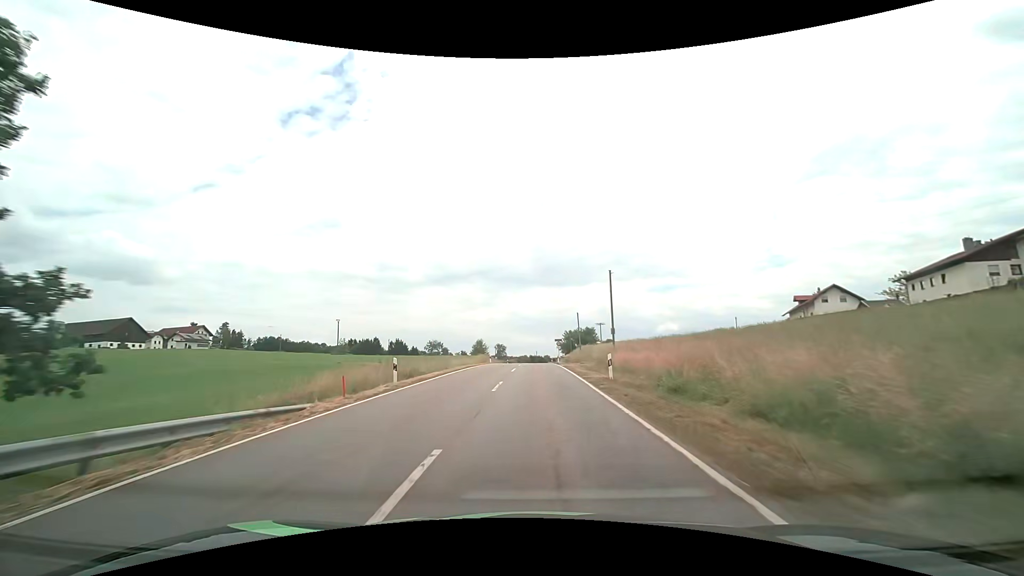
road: tertiary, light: Day
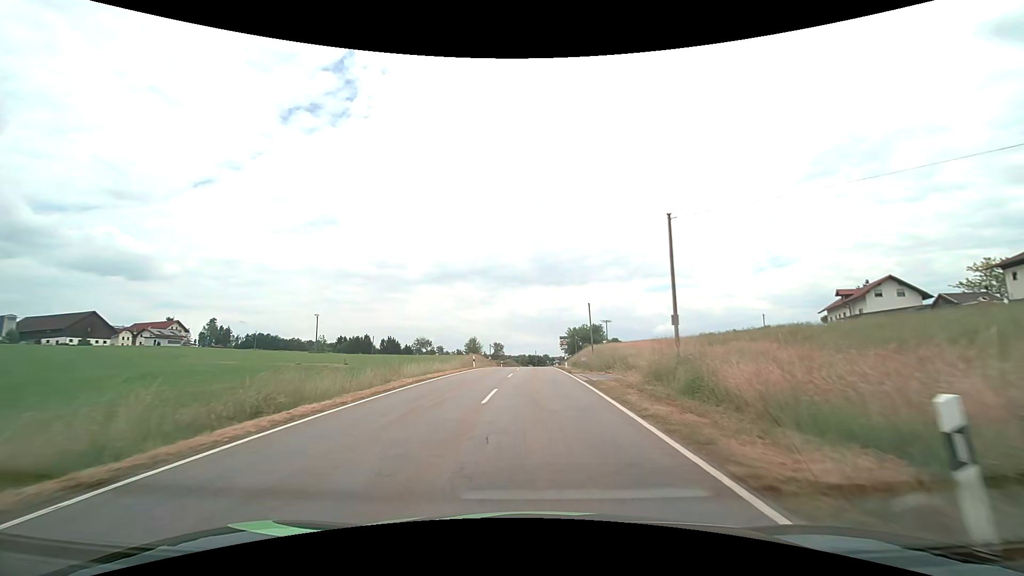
(+0.1, +15.1) m; 0°
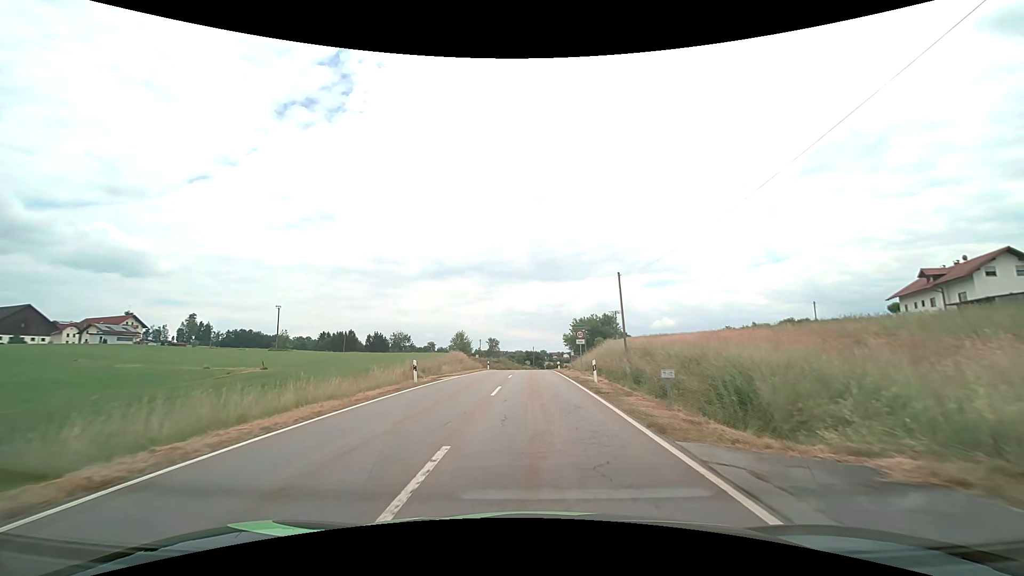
(+0.1, +20.8) m; +1°
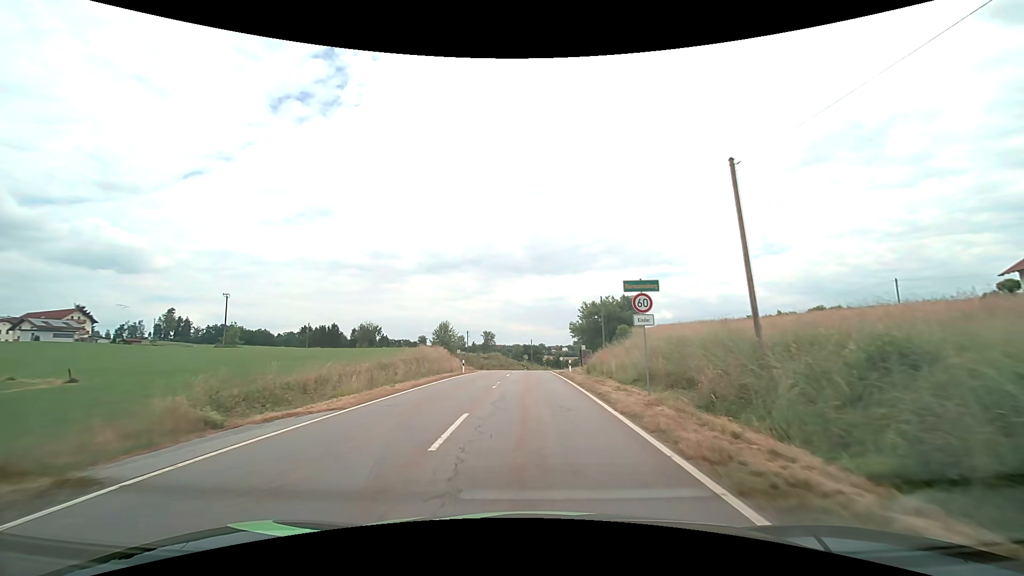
(0.0, +20.6) m; 0°
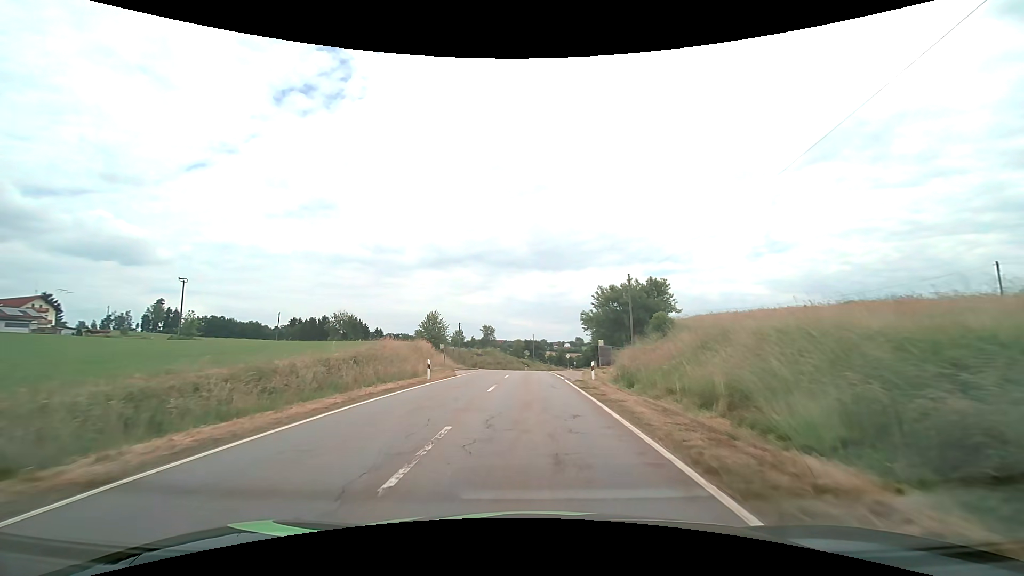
(0.0, +14.2) m; -1°
